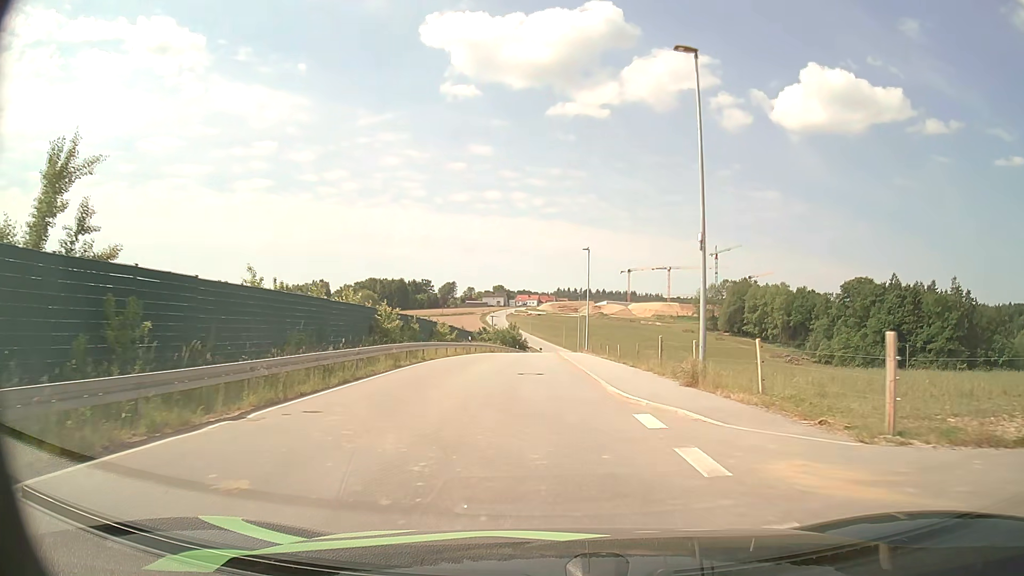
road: unclassified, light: Day
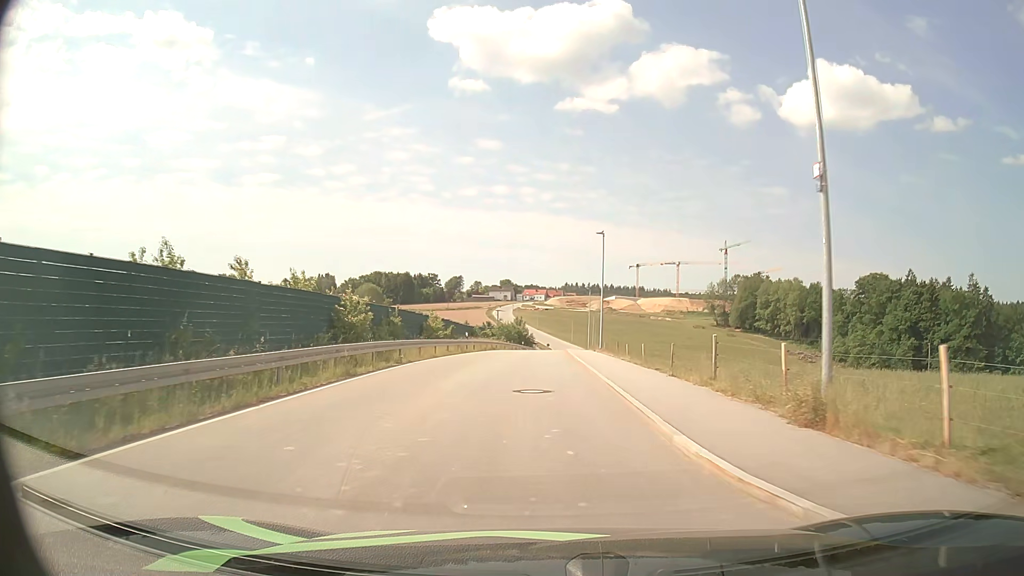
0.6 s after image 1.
(0.0, +6.7) m; -1°
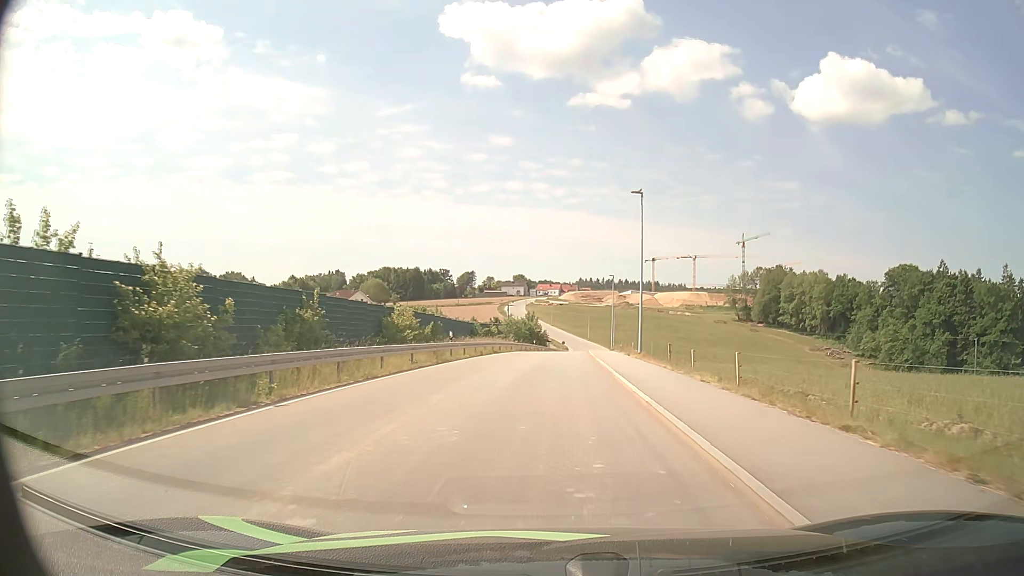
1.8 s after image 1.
(-0.1, +13.4) m; -1°
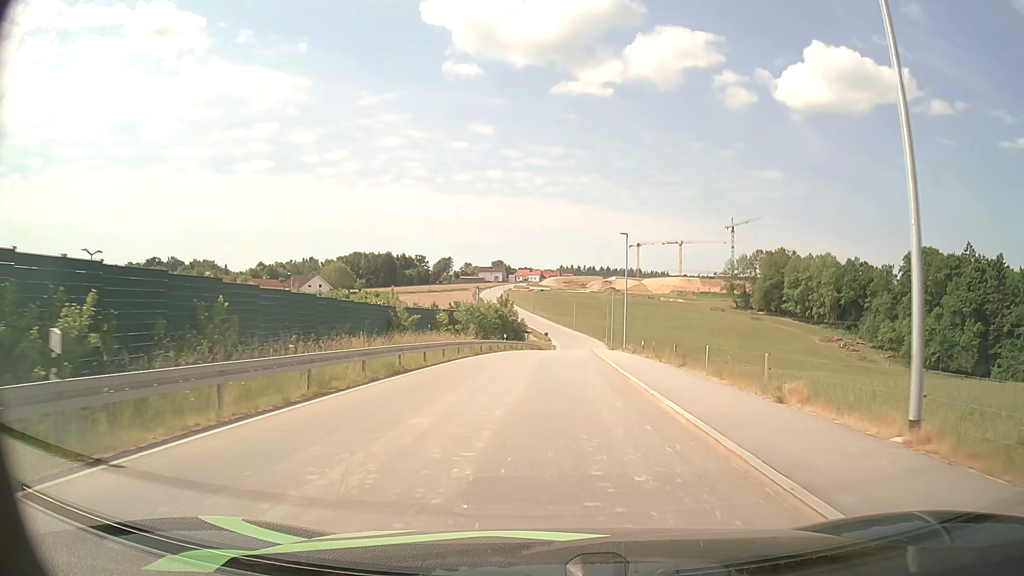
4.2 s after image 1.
(0.0, +26.5) m; +1°
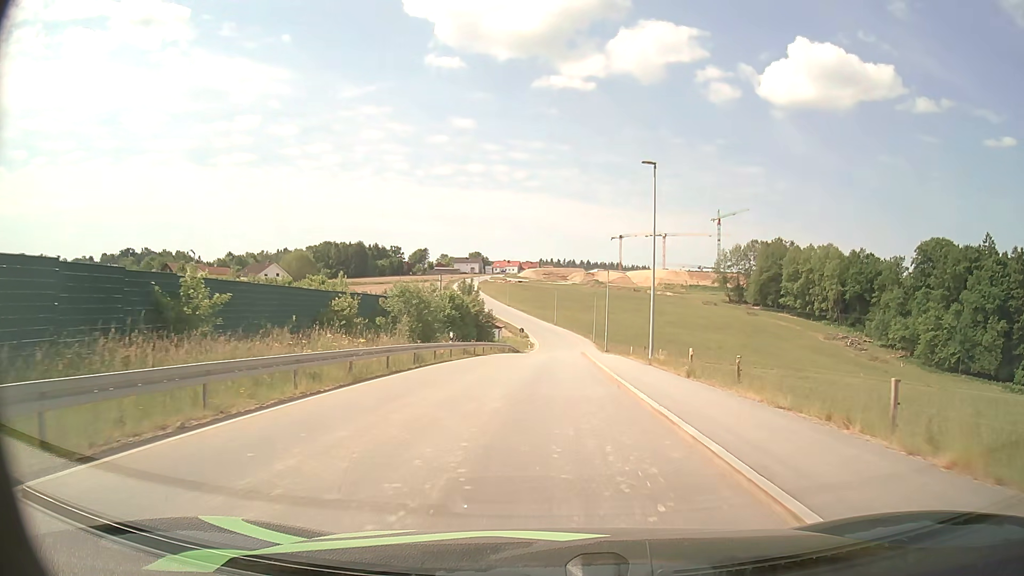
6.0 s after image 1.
(+0.3, +20.0) m; +2°
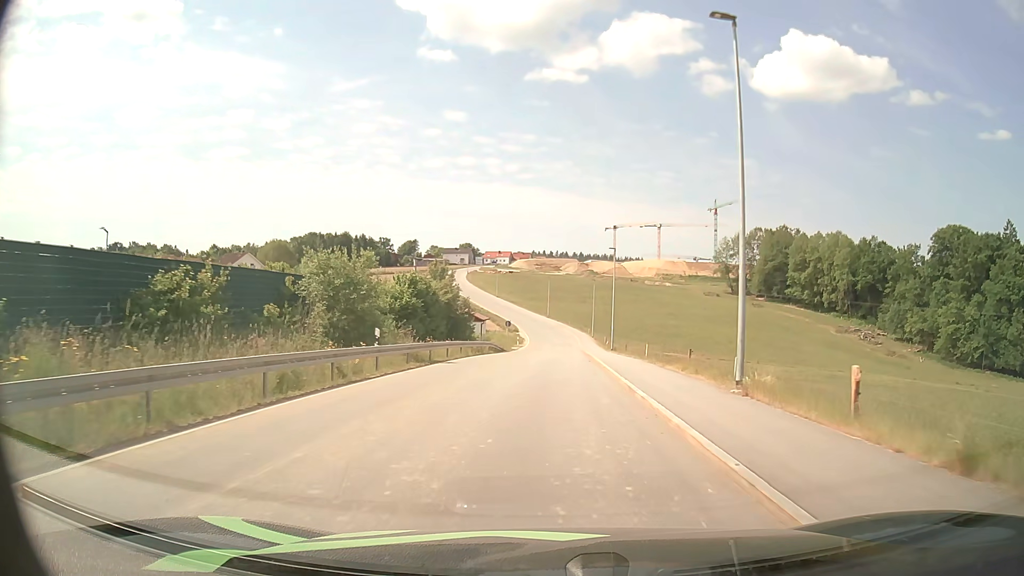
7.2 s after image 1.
(+0.1, +13.6) m; +1°
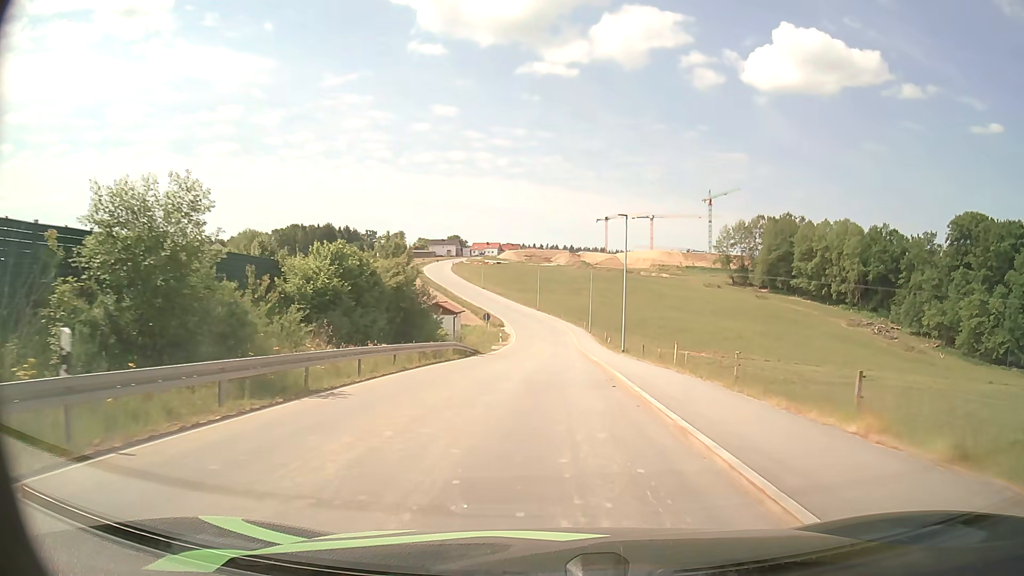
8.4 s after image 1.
(+0.1, +13.9) m; +1°
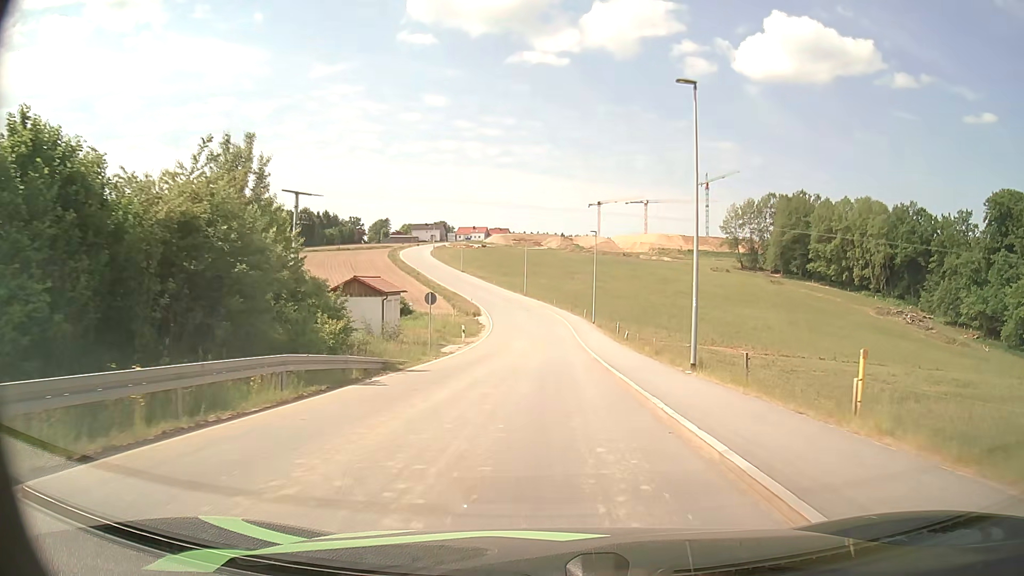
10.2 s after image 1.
(+0.2, +21.6) m; +1°
(0, +10) (0, +20) (0, +30) (0, +40) (0, +50) (0, +60) (-1, +70) (-2, +80) (-4, +90) (-7, +99) m
